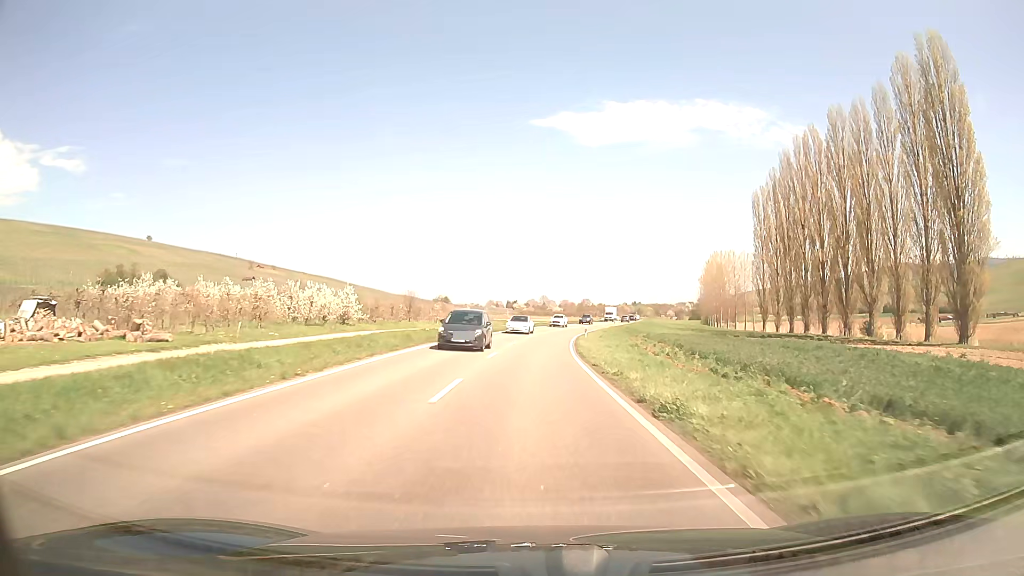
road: primary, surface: asphalt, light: Day
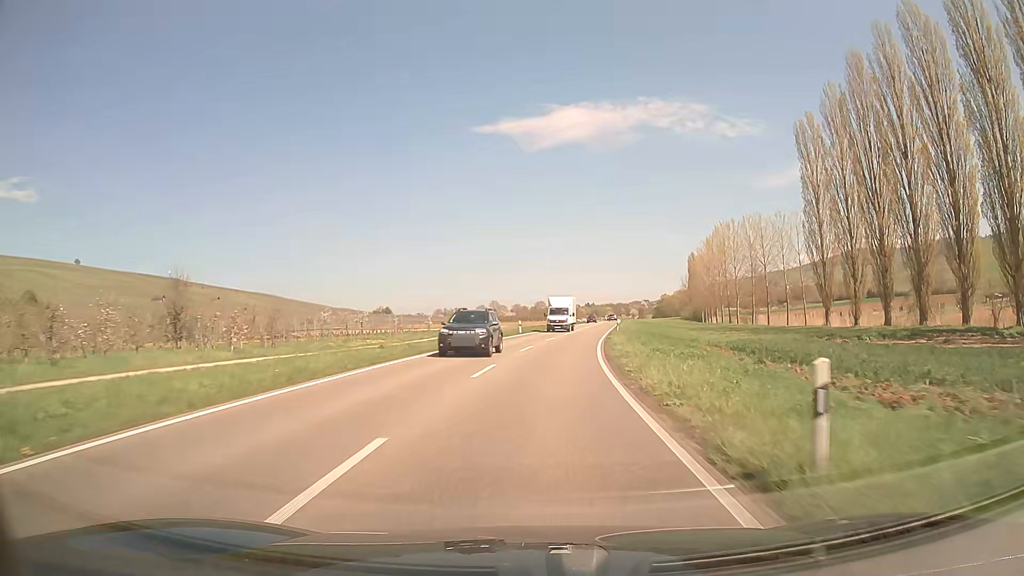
(+1.1, +43.3) m; +4°
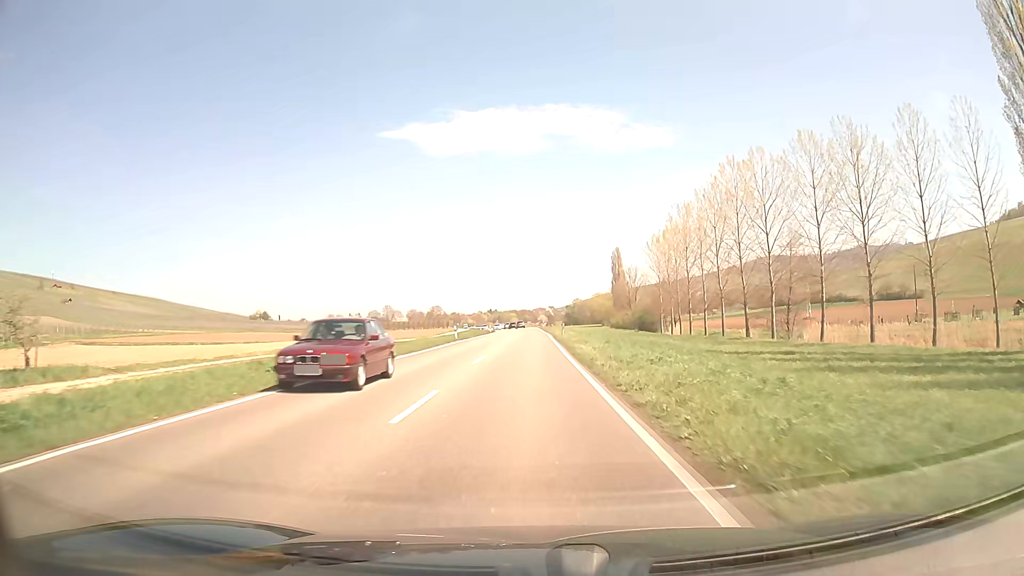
(+4.6, +54.0) m; +8°
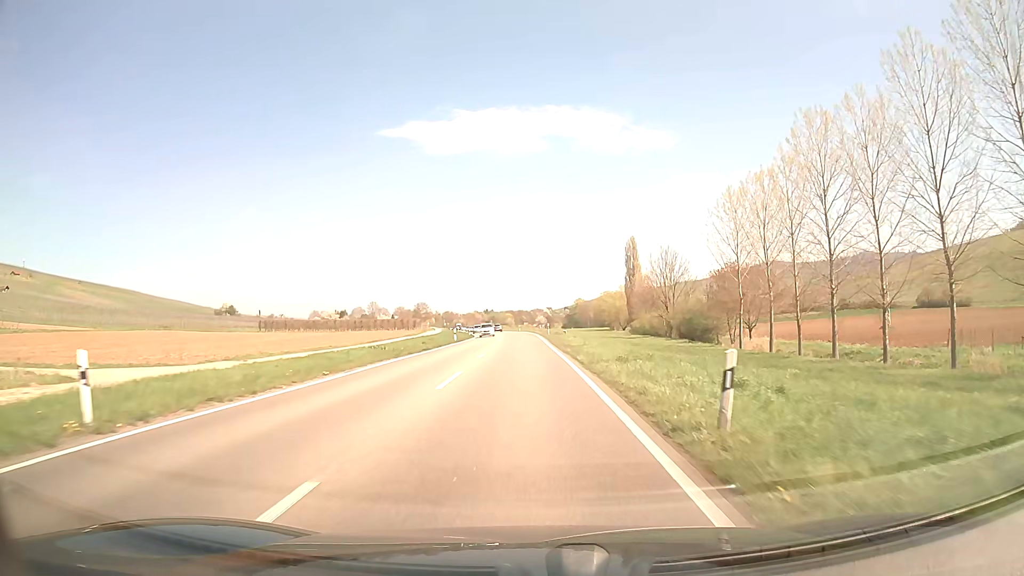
(+0.3, +43.4) m; 0°
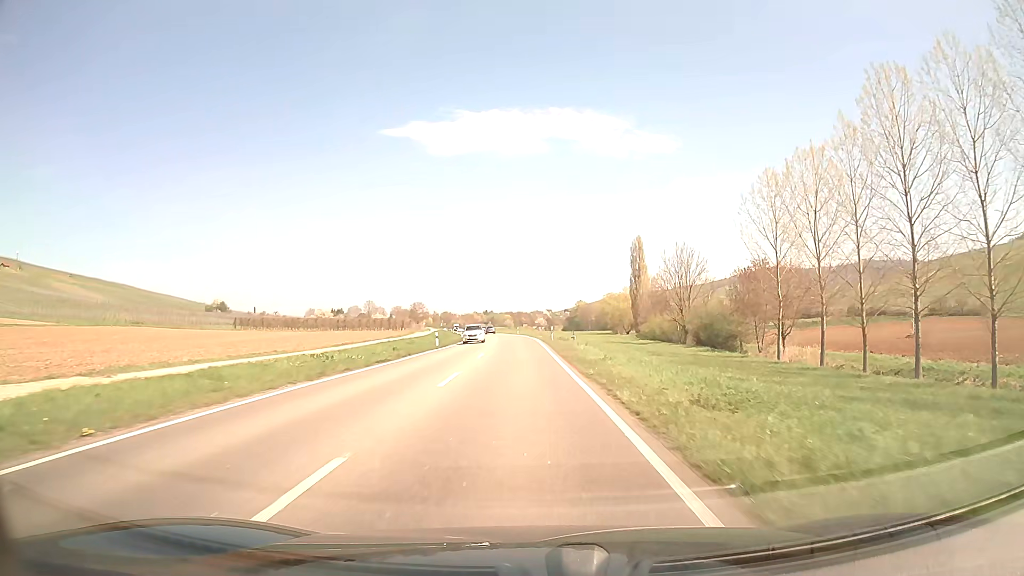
(0.0, +10.9) m; 0°
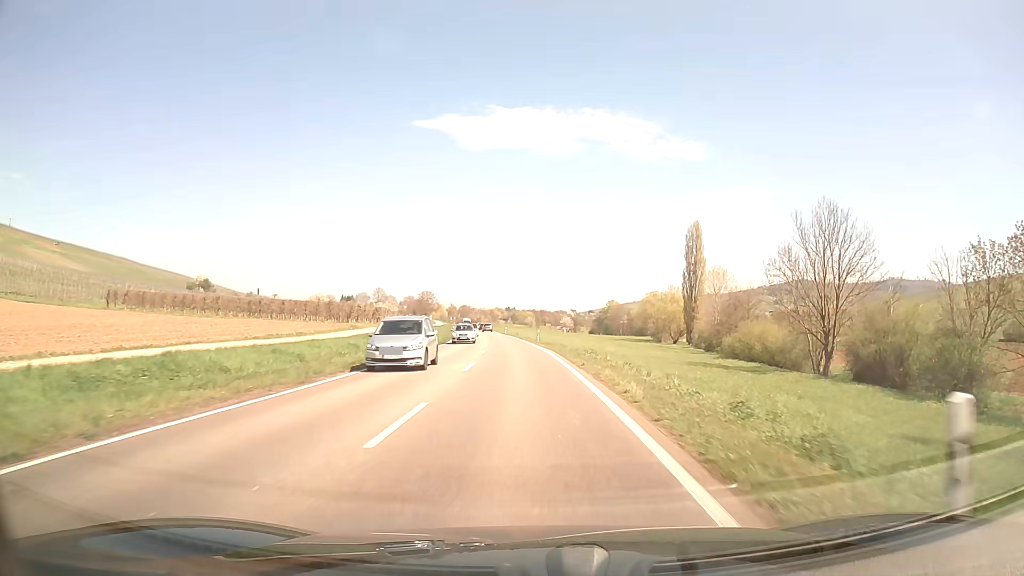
(-0.5, +43.6) m; -2°
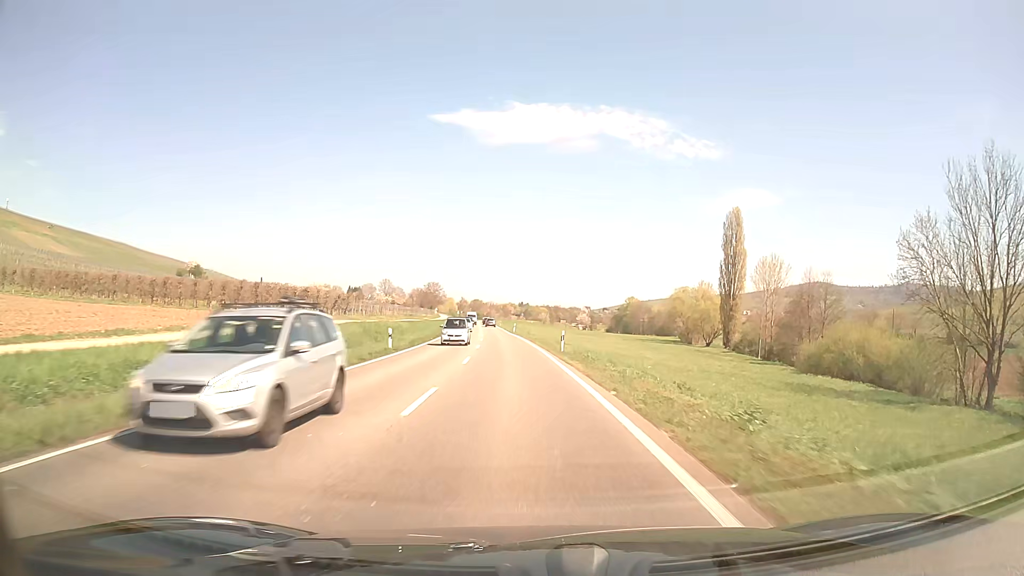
(-0.2, +21.8) m; -1°
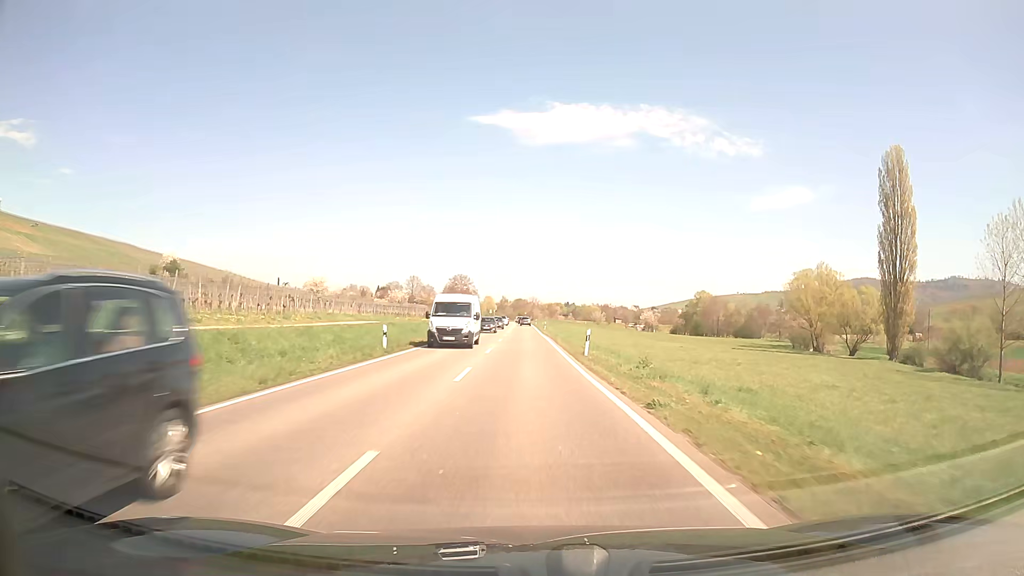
(-2.1, +55.0) m; -4°
(0, +10) (0, +20) (0, +30) (0, +40) (0, +50) (0, +60) (0, +70) (0, +80) (0, +90) (-1, +100) m
